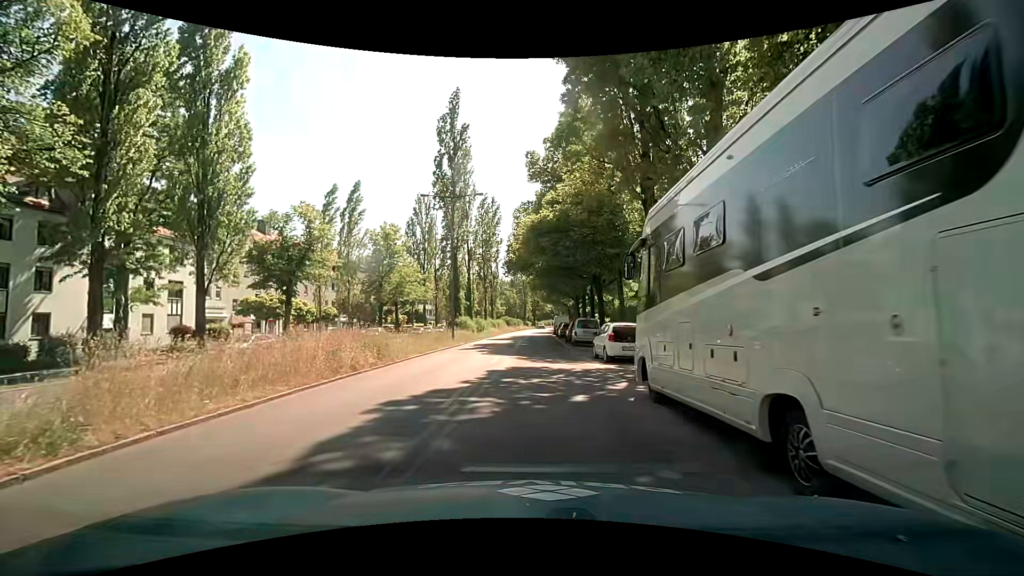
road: secondary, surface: asphalt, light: Day
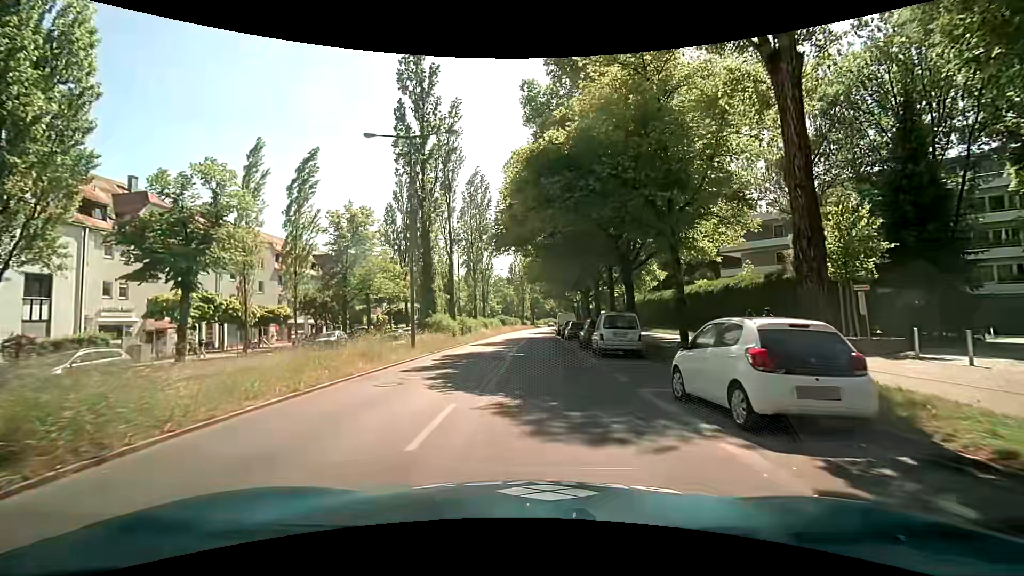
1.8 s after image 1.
(-0.2, +12.1) m; -2°
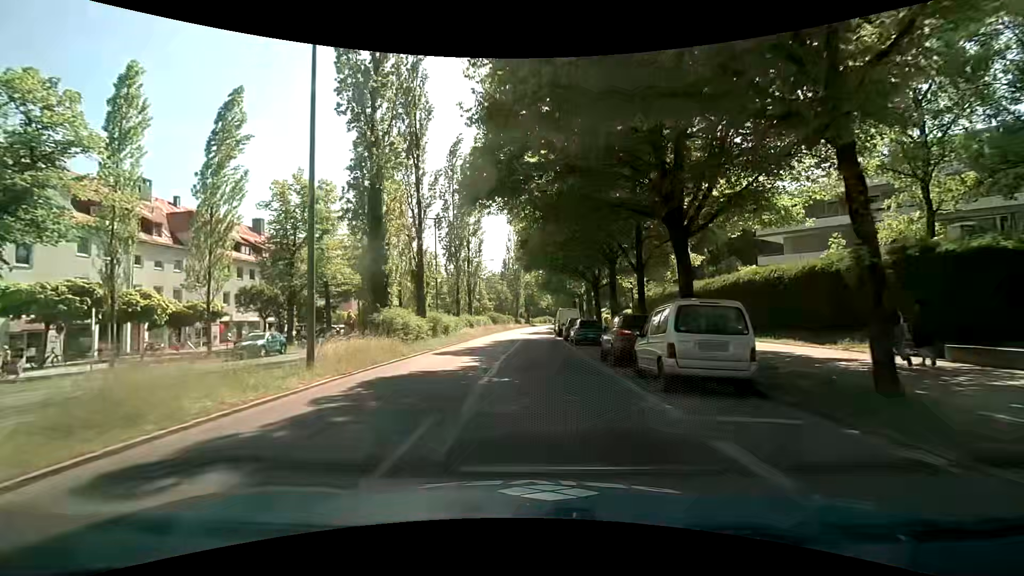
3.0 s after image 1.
(+0.2, +10.6) m; +1°
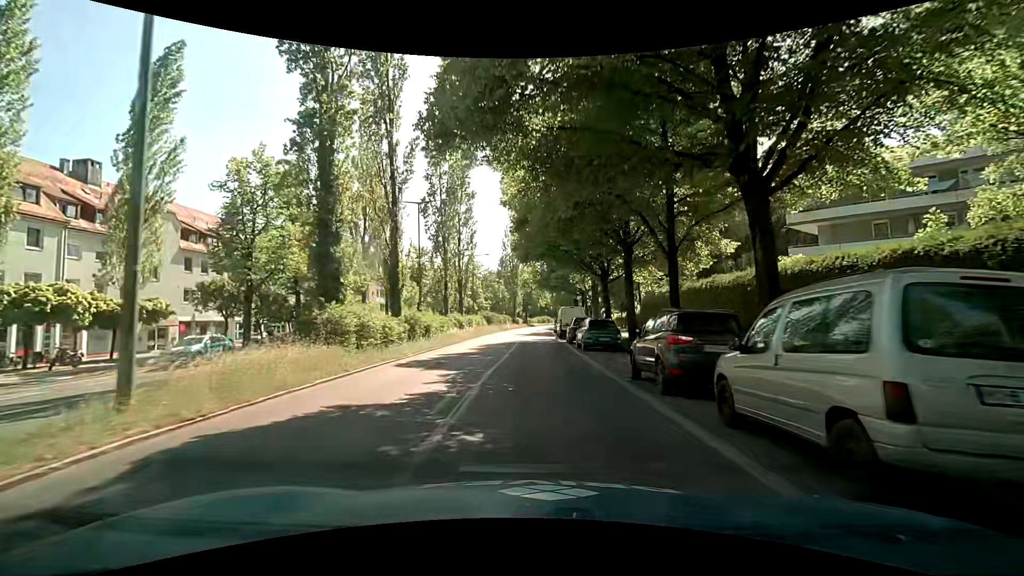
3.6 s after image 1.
(+0.1, +5.9) m; +1°
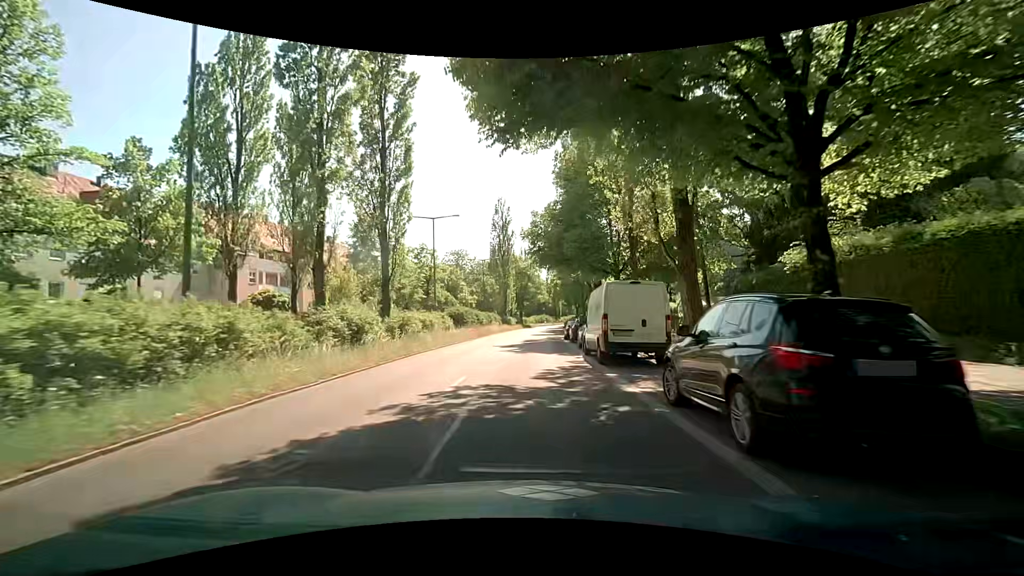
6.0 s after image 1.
(+0.1, +25.3) m; +1°
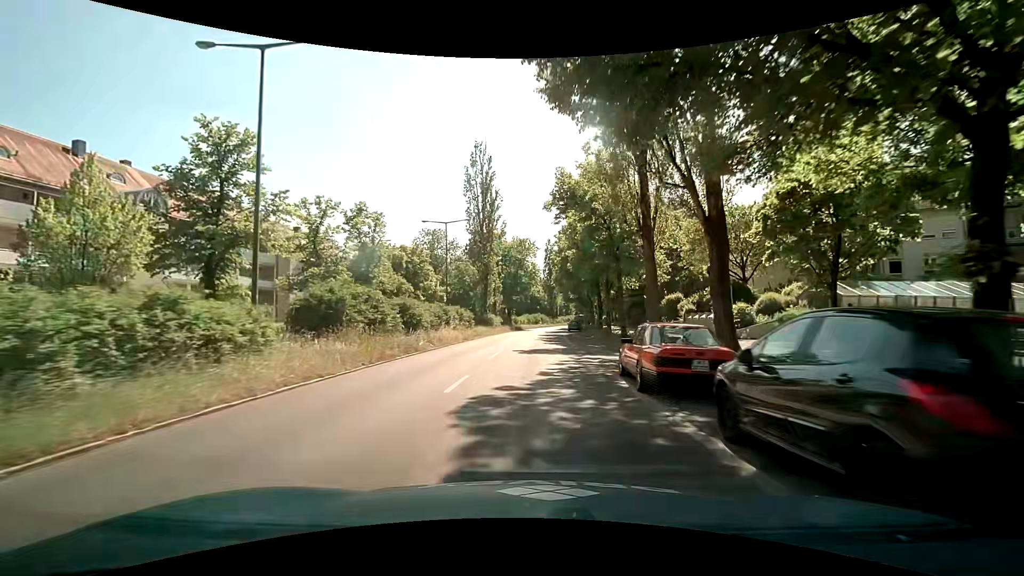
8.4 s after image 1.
(-0.2, +27.2) m; -1°
(0, +10) (0, +20) (+1, +30) (+1, +40) (+2, +50) (+2, +60) (+4, +70) (+5, +80) (+6, +90) (+7, +100) m
